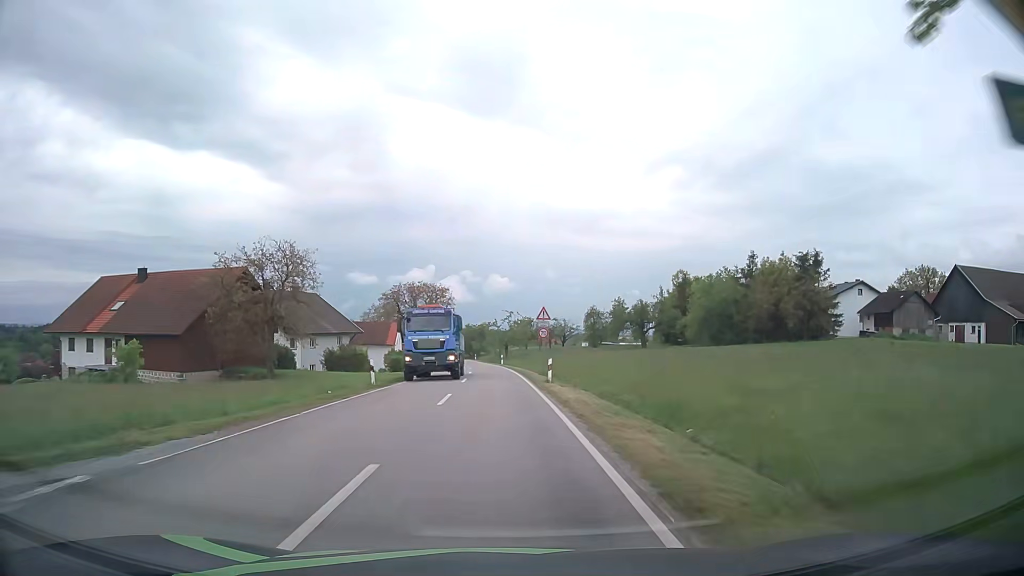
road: tertiary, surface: asphalt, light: Day
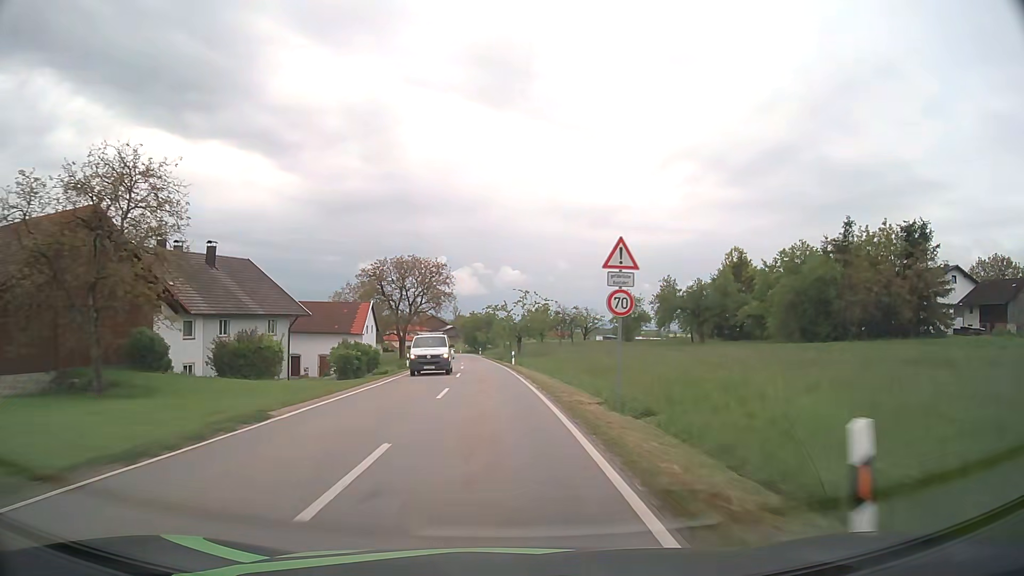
(-0.1, +22.9) m; -1°
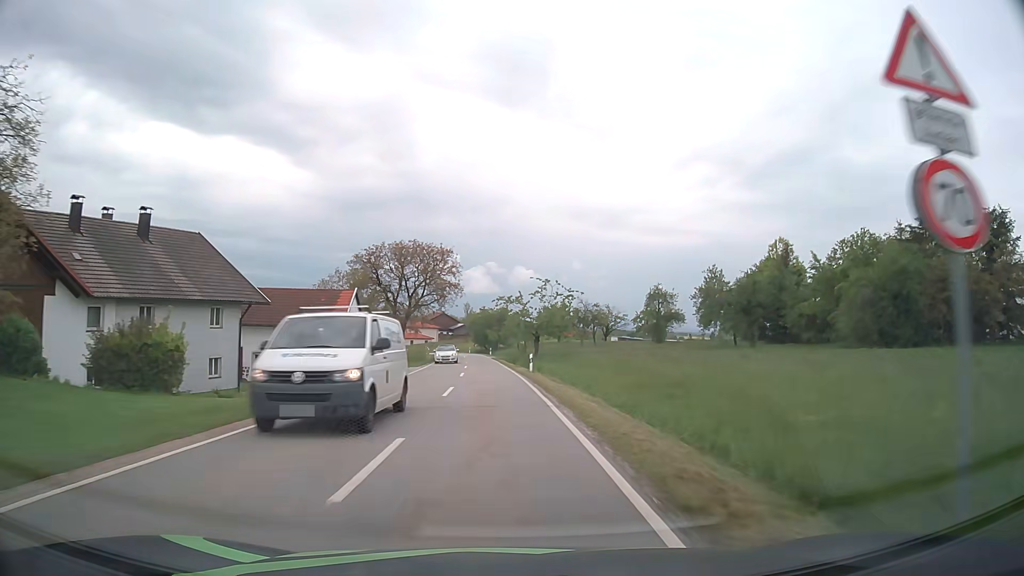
(-0.1, +11.3) m; -1°
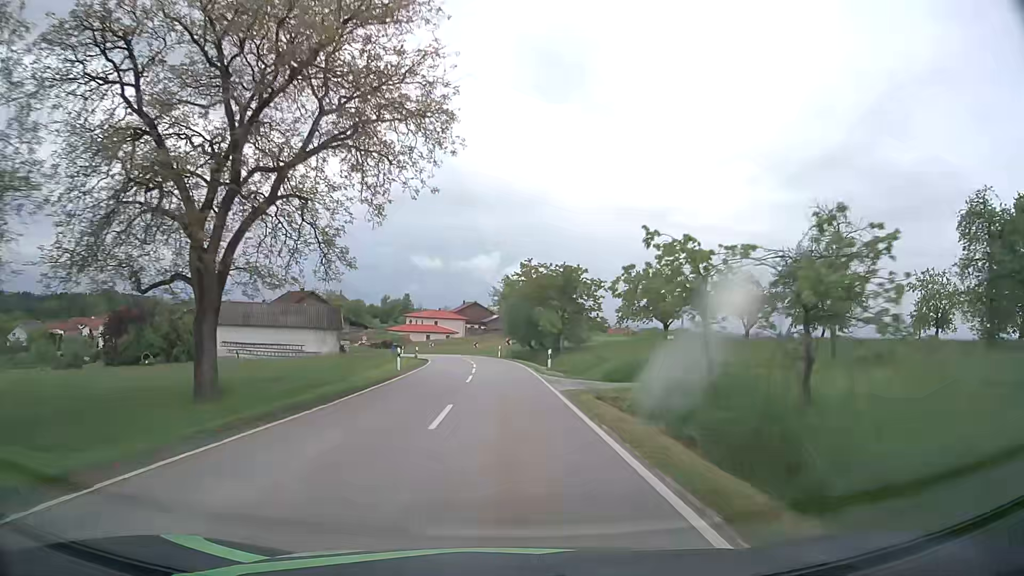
(-1.9, +55.6) m; -3°
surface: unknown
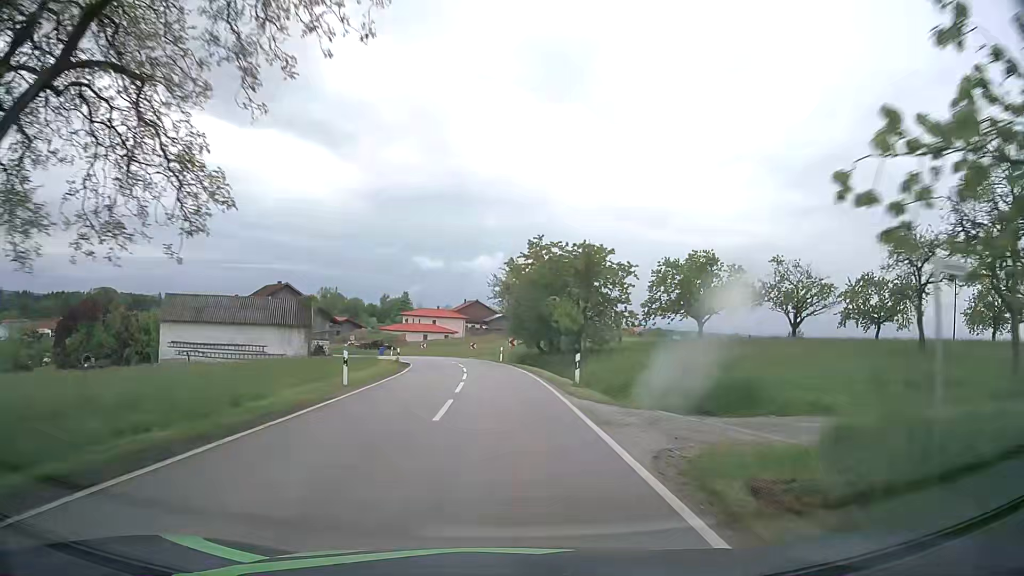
(0.0, +10.9) m; 0°
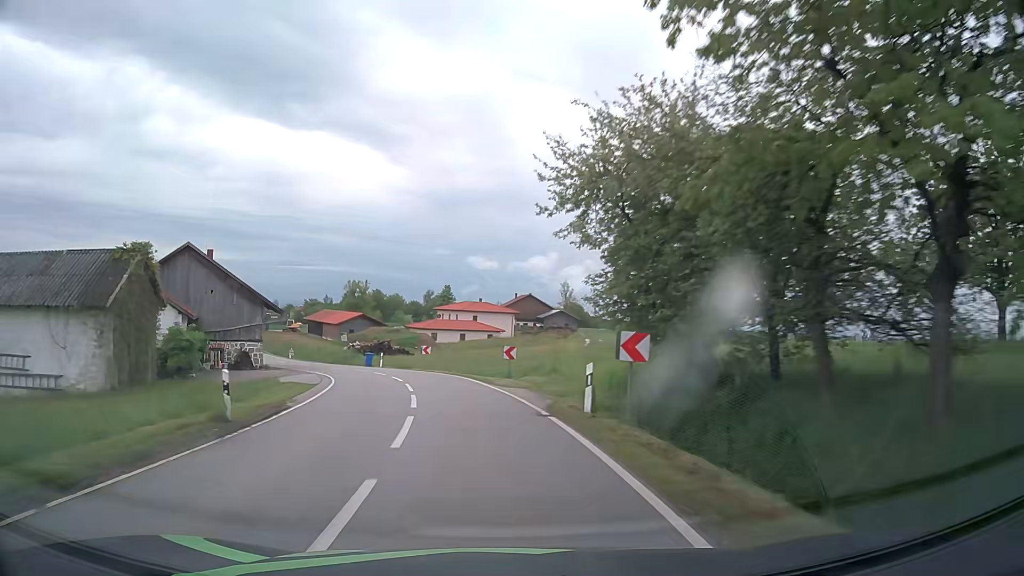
(-0.6, +32.5) m; -4°
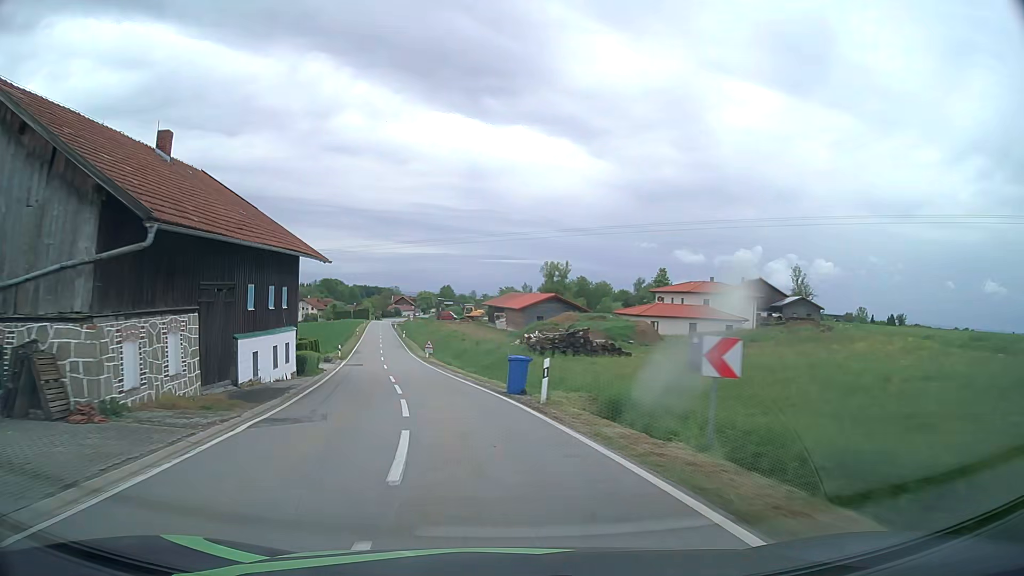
(-4.6, +31.9) m; -18°
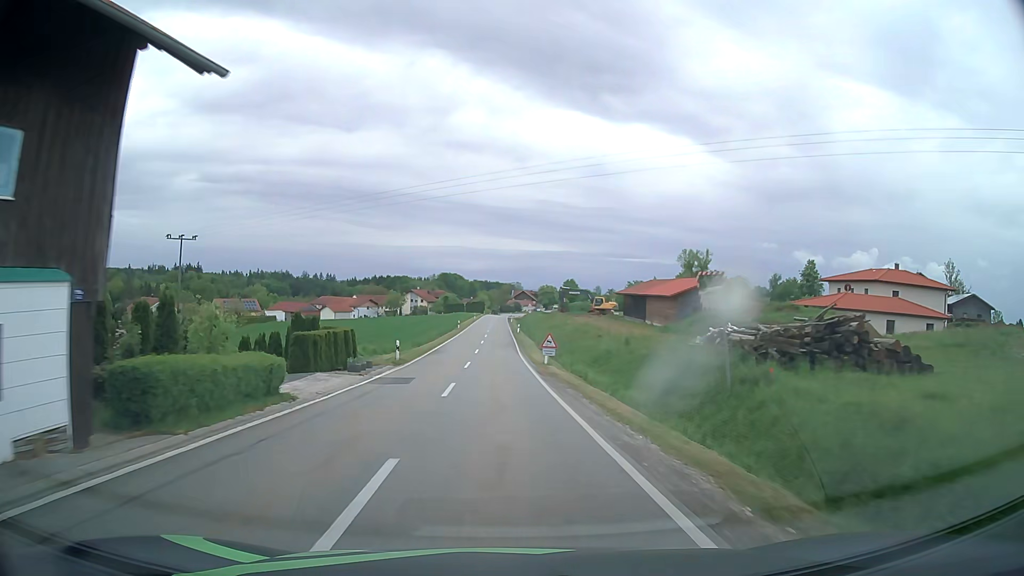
(-2.0, +21.5) m; -10°
(0, +10) (0, +20) (-1, +30) (-1, +40) (-1, +50) (-1, +60) (-1, +70) (-1, +80) (-1, +90) (-2, +100) m
